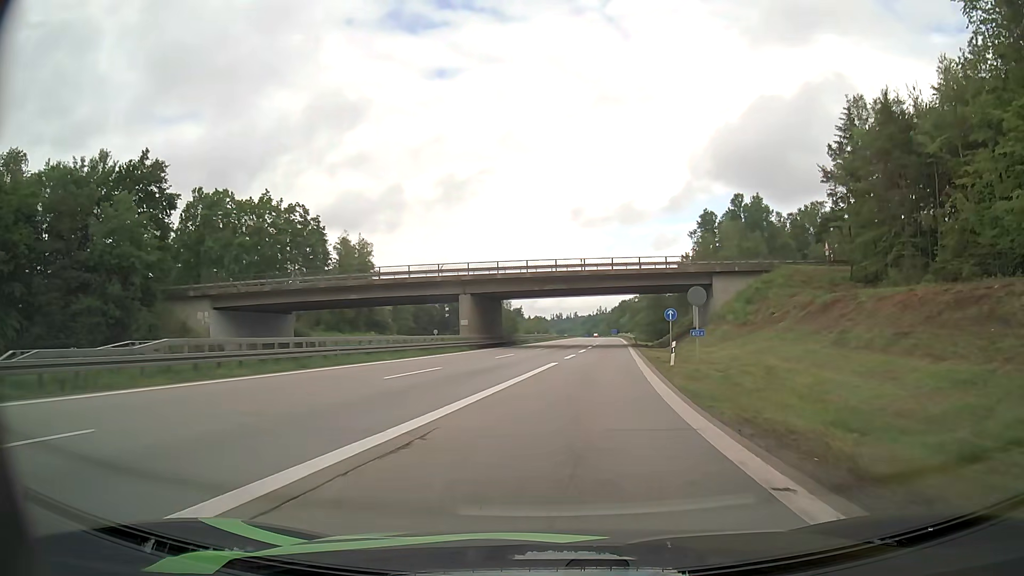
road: motorway_link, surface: asphalt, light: Day
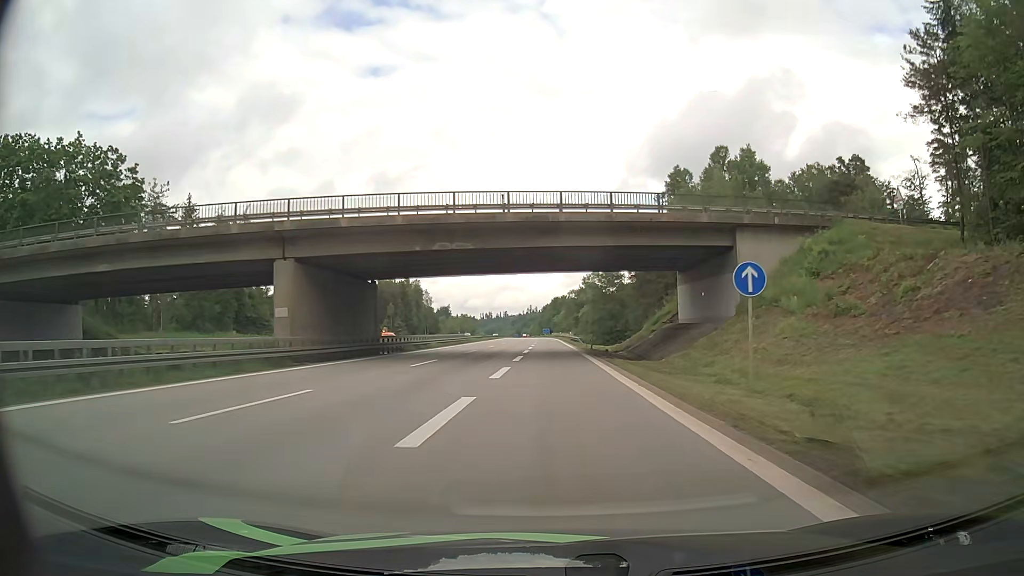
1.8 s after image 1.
(+1.6, +28.2) m; +6°
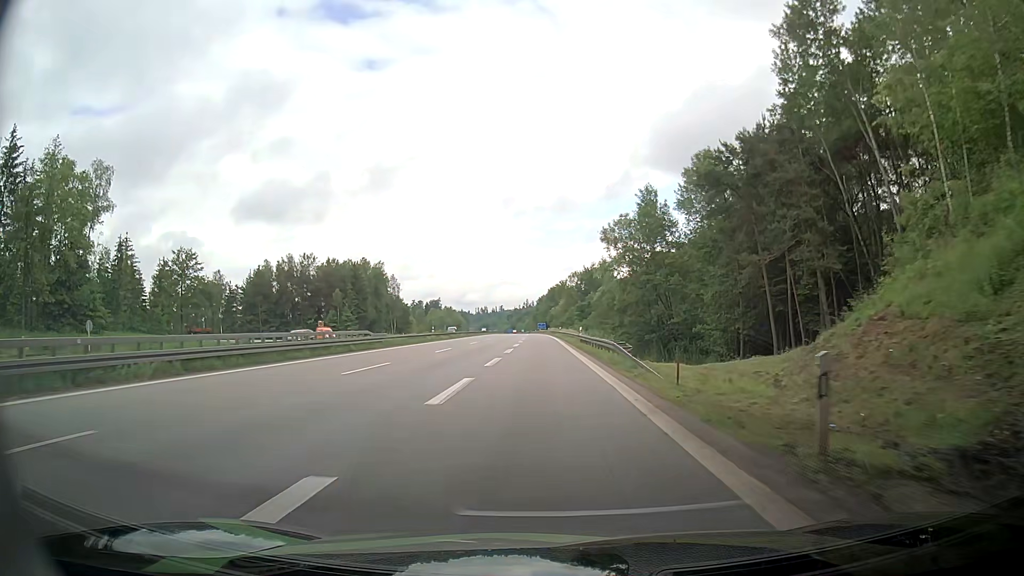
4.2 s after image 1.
(+0.7, +44.3) m; +2°
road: motorway
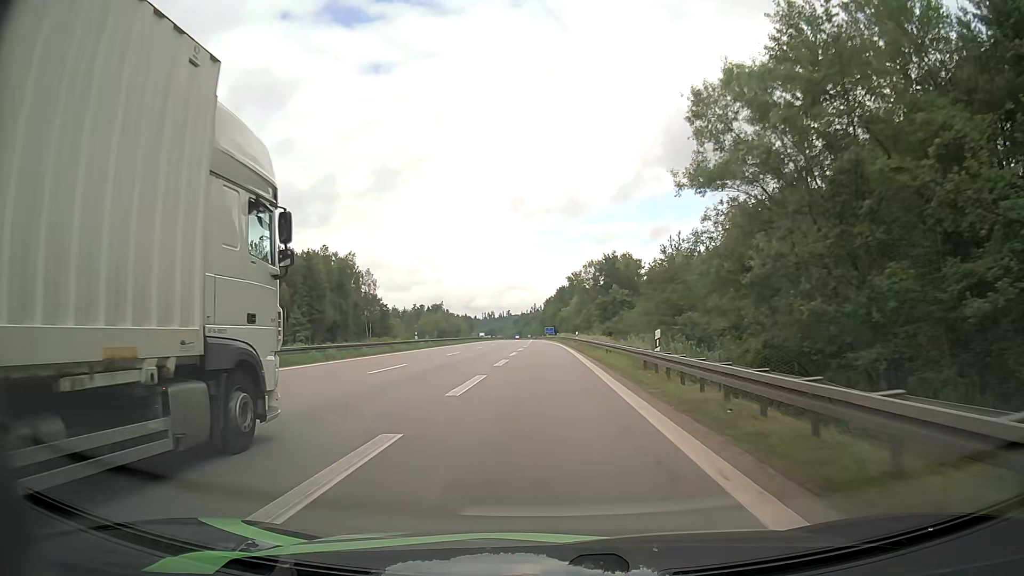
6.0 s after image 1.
(-1.2, +33.4) m; -2°
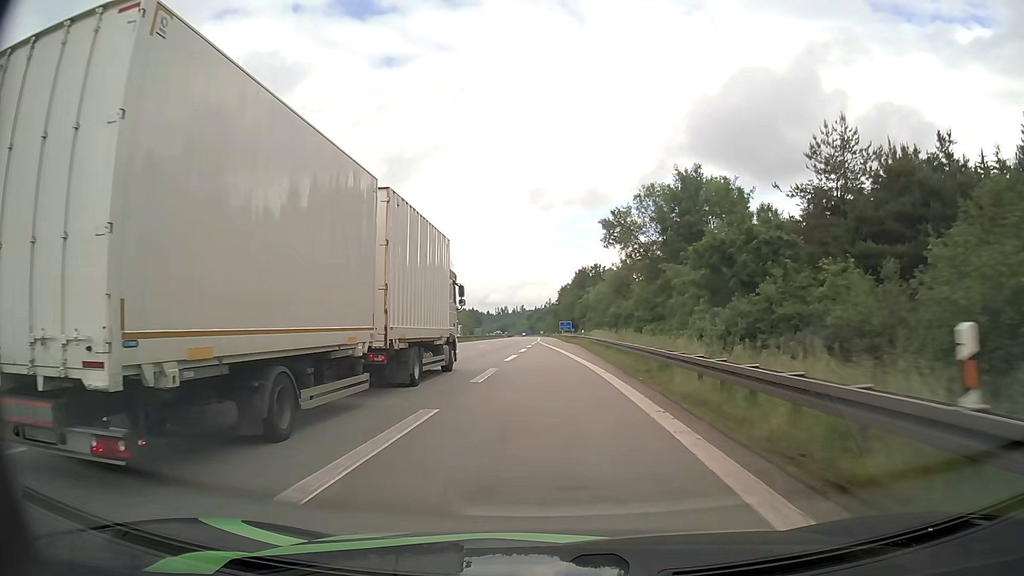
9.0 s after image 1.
(-0.2, +57.7) m; -1°
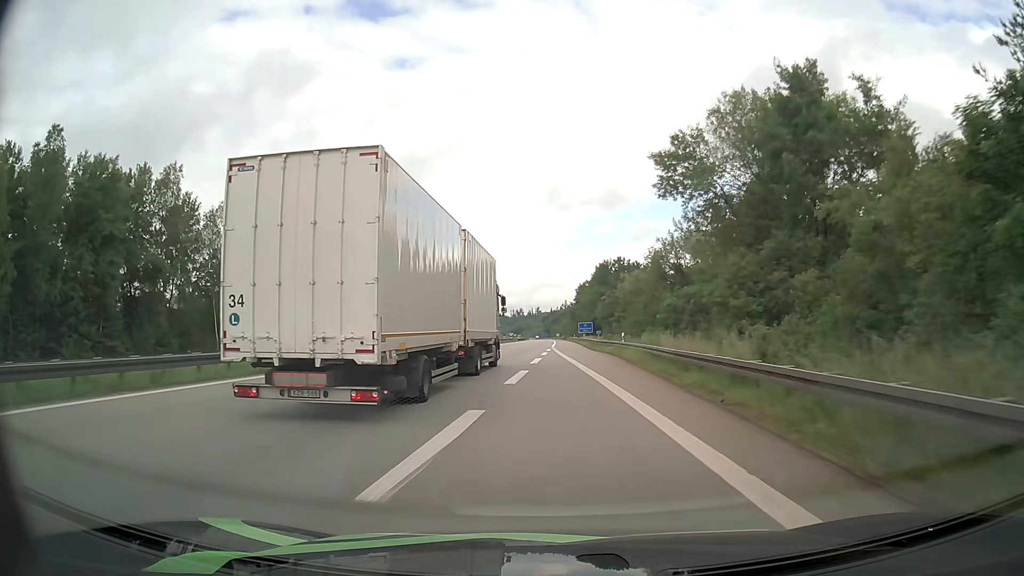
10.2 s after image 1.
(-0.3, +23.9) m; -1°
